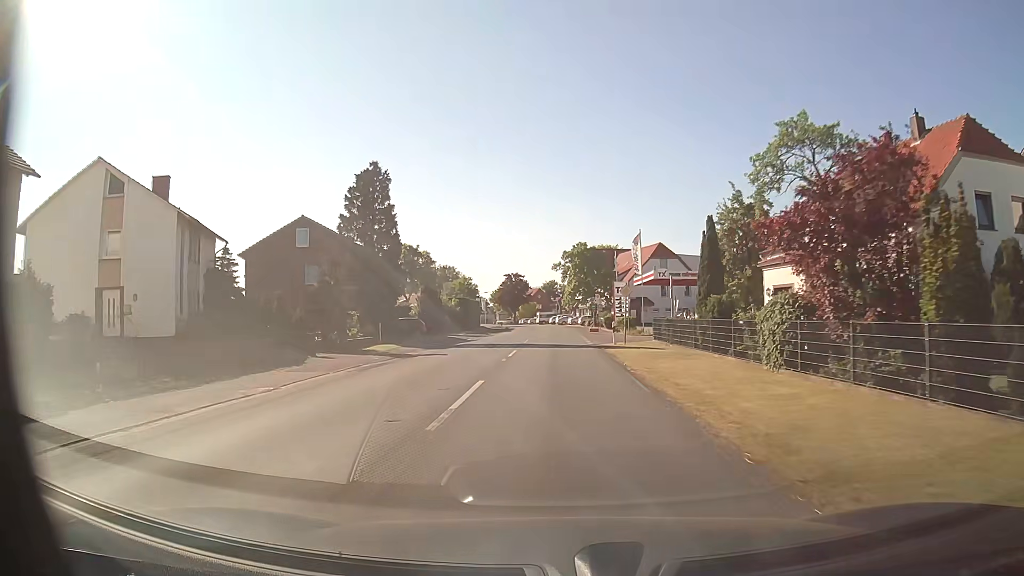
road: secondary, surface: asphalt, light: Day
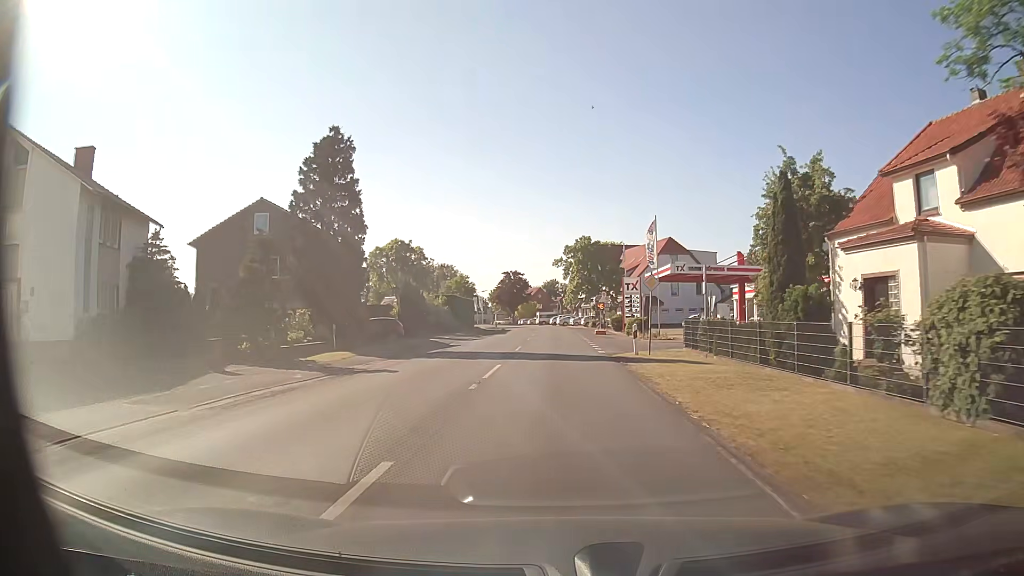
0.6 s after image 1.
(-0.1, +7.8) m; 0°
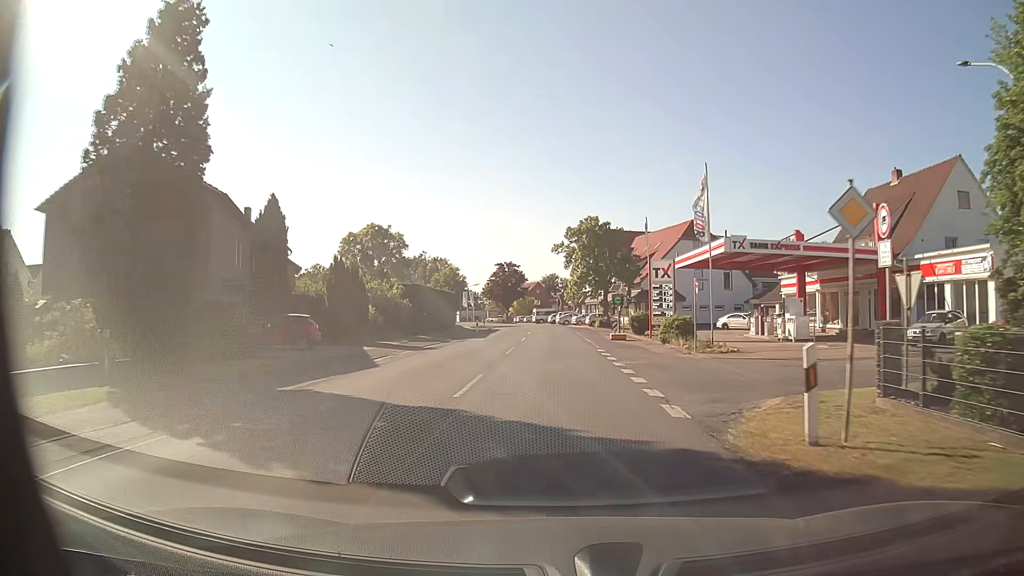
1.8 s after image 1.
(0.0, +15.7) m; 0°
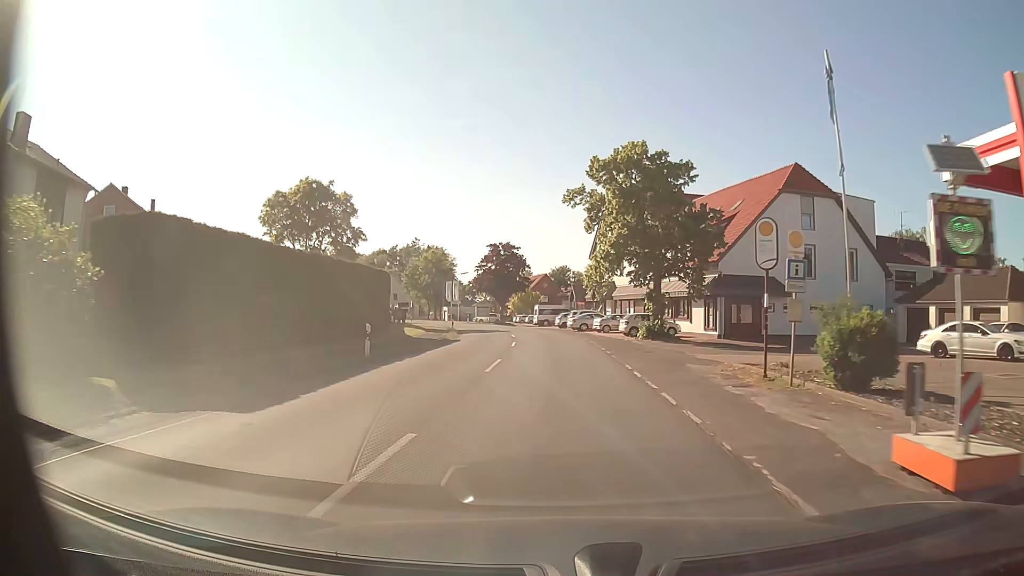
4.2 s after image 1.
(-0.1, +31.6) m; -1°
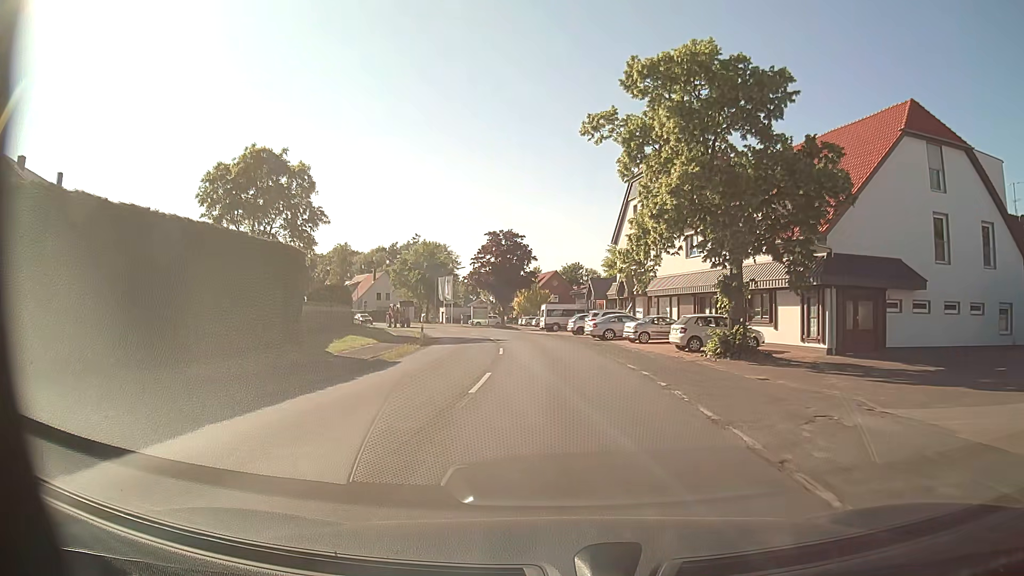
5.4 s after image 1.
(-0.1, +15.9) m; -1°
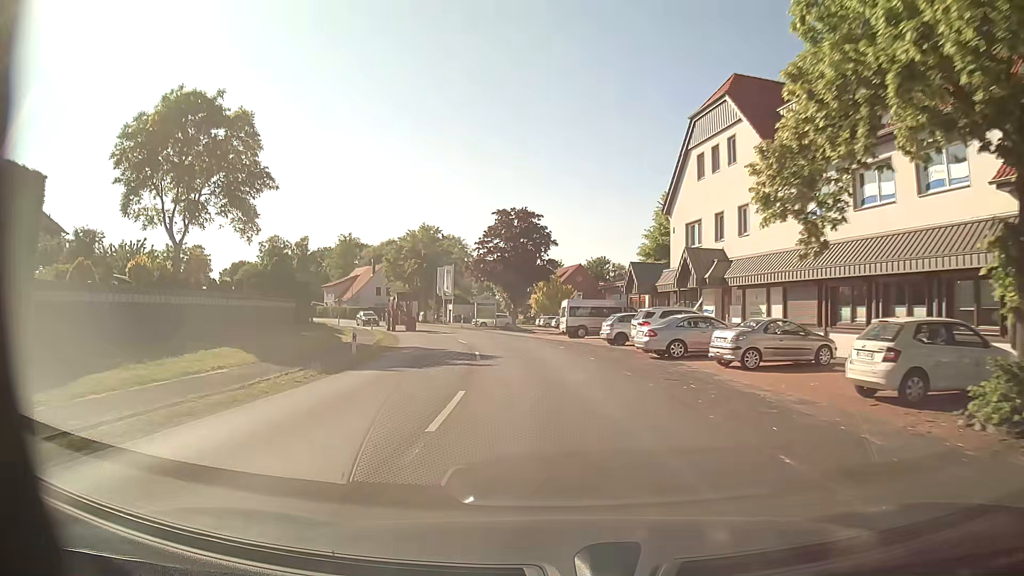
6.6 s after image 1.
(-0.1, +15.9) m; -1°
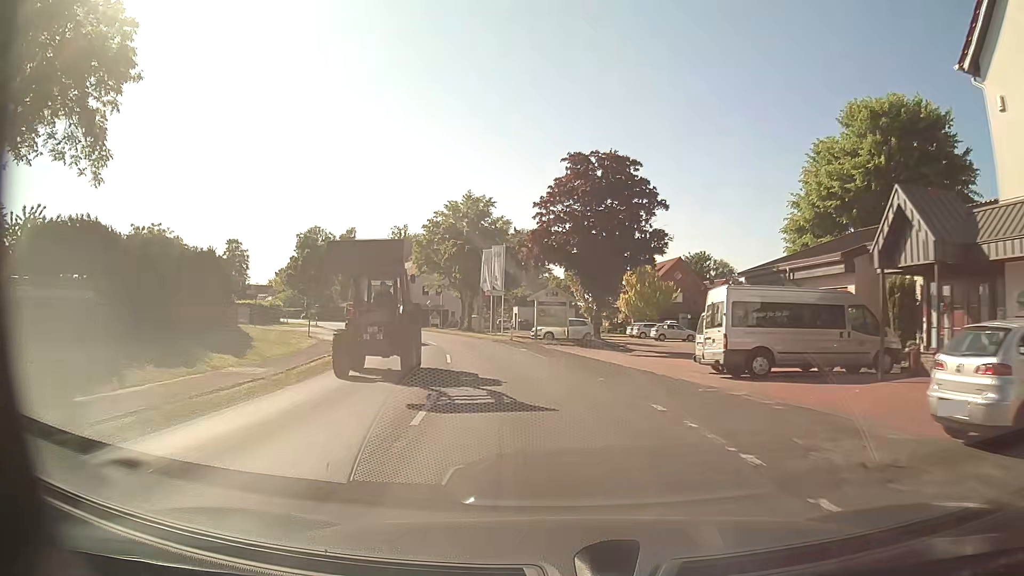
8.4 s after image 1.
(-1.4, +23.8) m; -7°
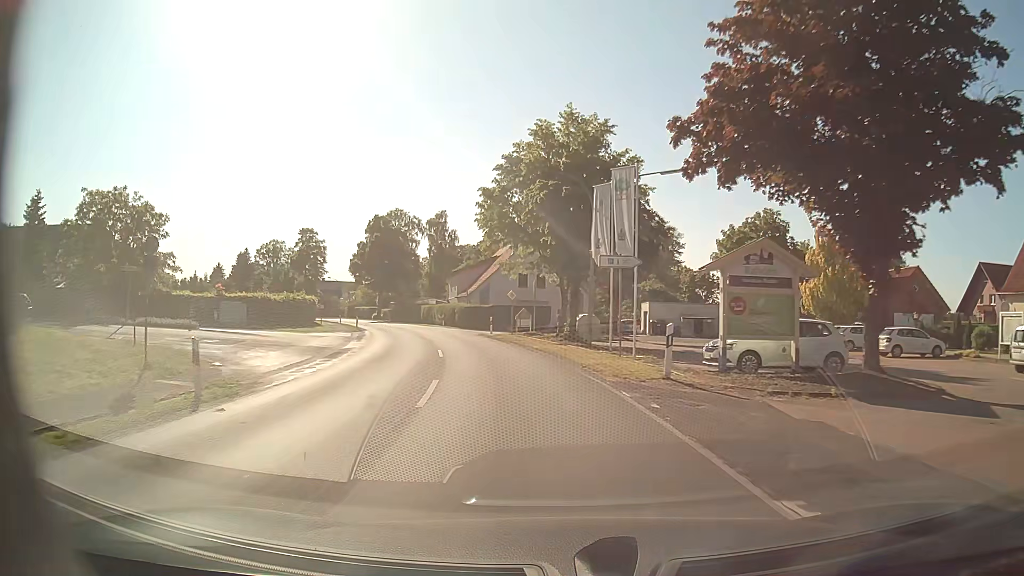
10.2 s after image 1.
(-2.0, +23.7) m; -10°
(0, +10) (-2, +20) (-4, +30) (-6, +39) (-9, +49) (-13, +58) (-16, +68) (-21, +77) (-25, +86) (-30, +94) m
